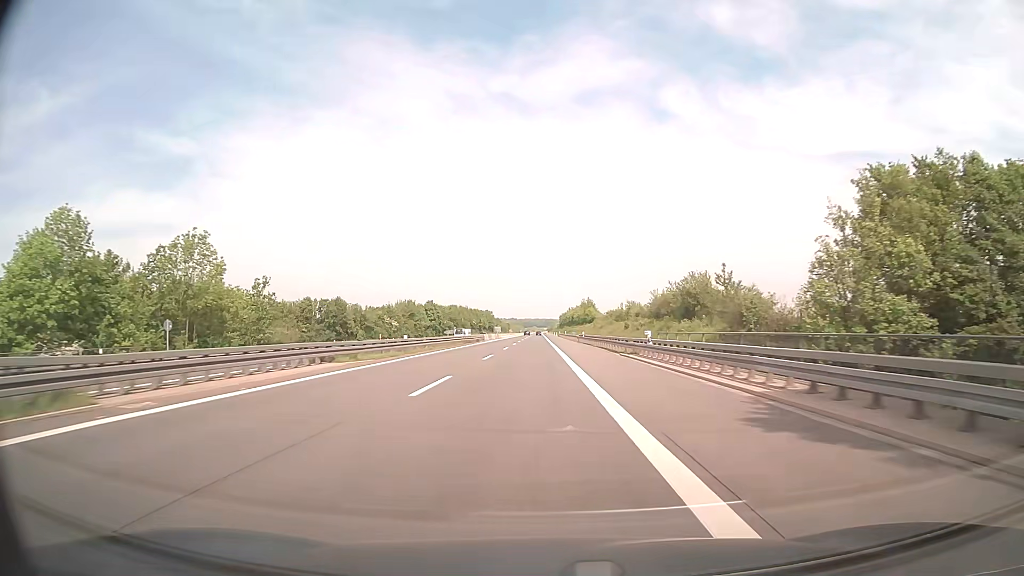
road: motorway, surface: asphalt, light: Day
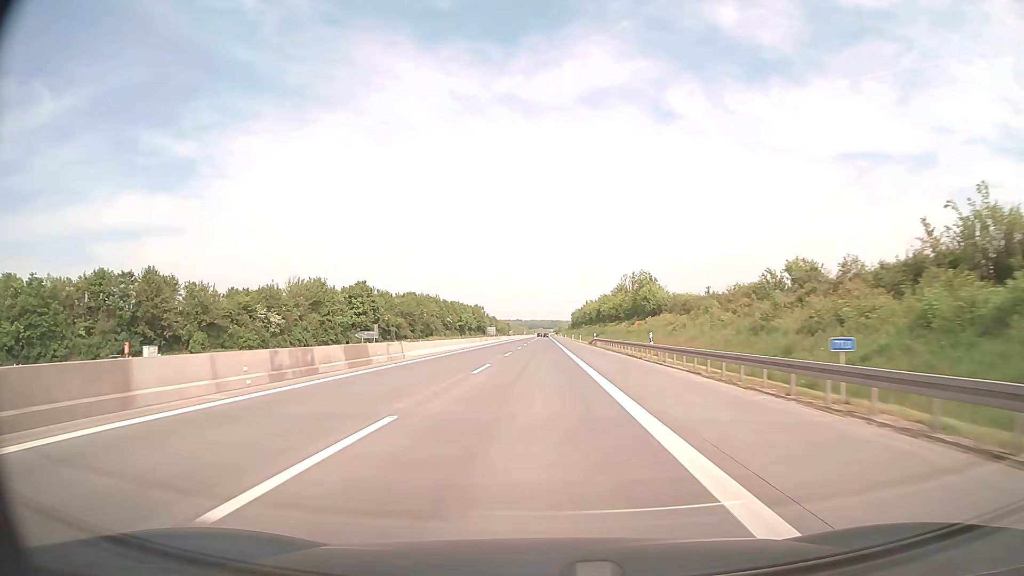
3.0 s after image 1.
(-0.8, +99.1) m; 0°
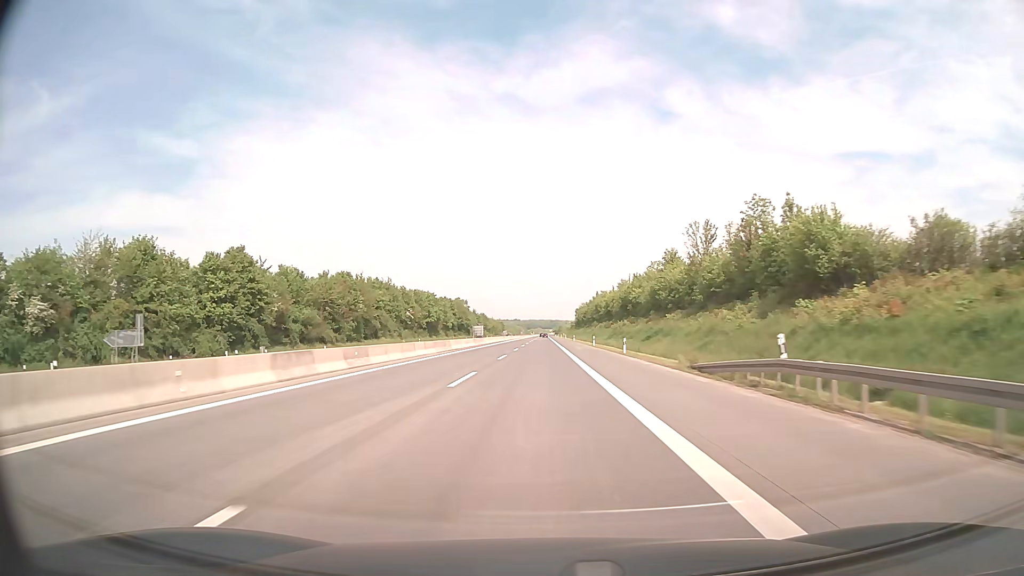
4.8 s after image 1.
(+0.1, +59.5) m; 0°
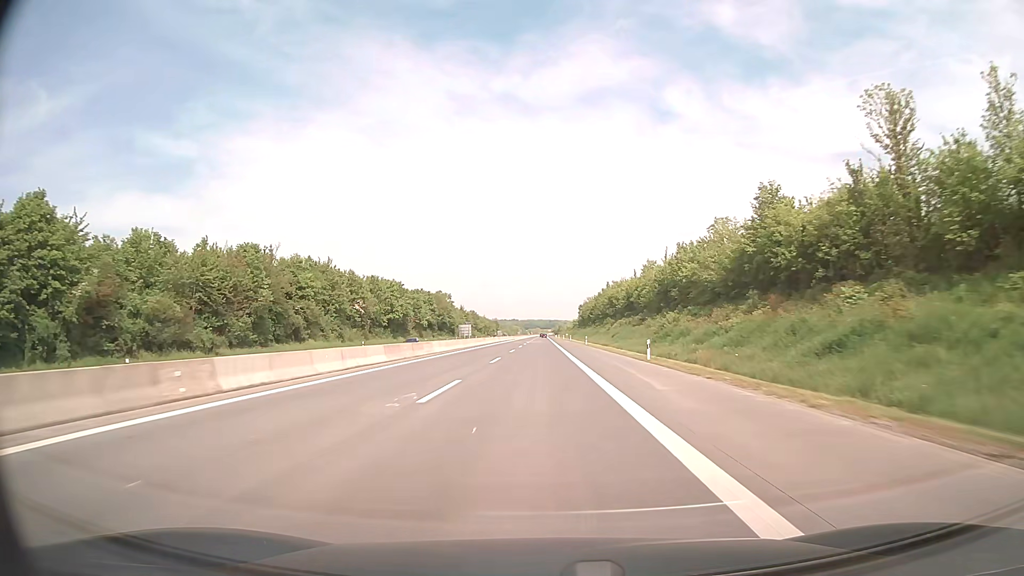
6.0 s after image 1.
(0.0, +39.7) m; 0°
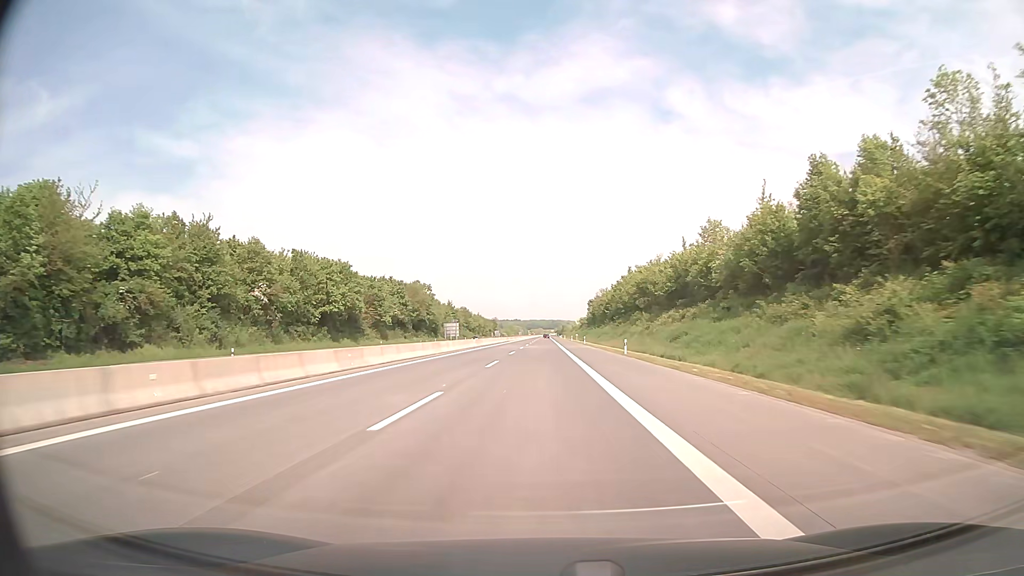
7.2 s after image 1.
(0.0, +39.7) m; 0°
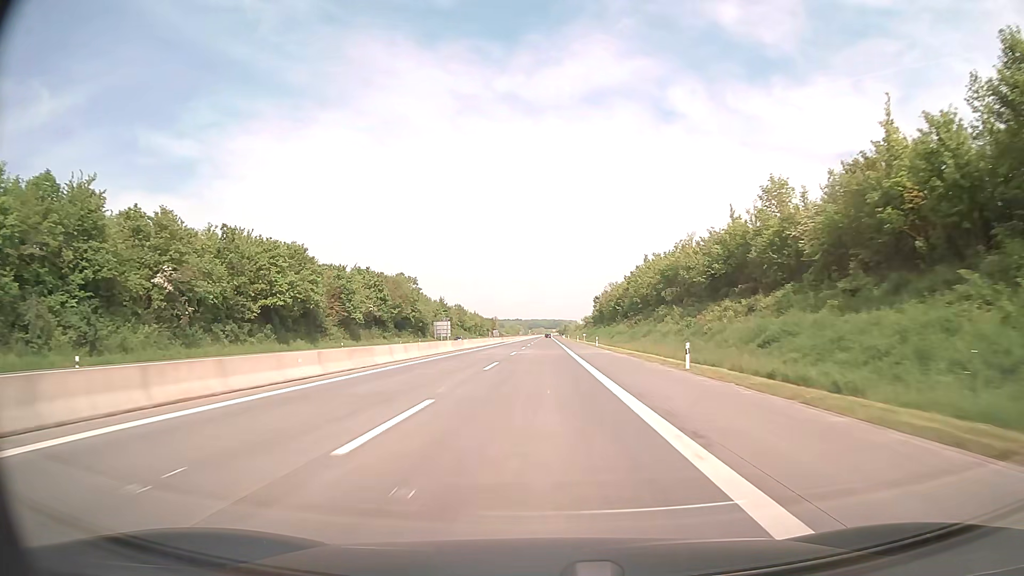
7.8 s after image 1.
(0.0, +19.8) m; 0°
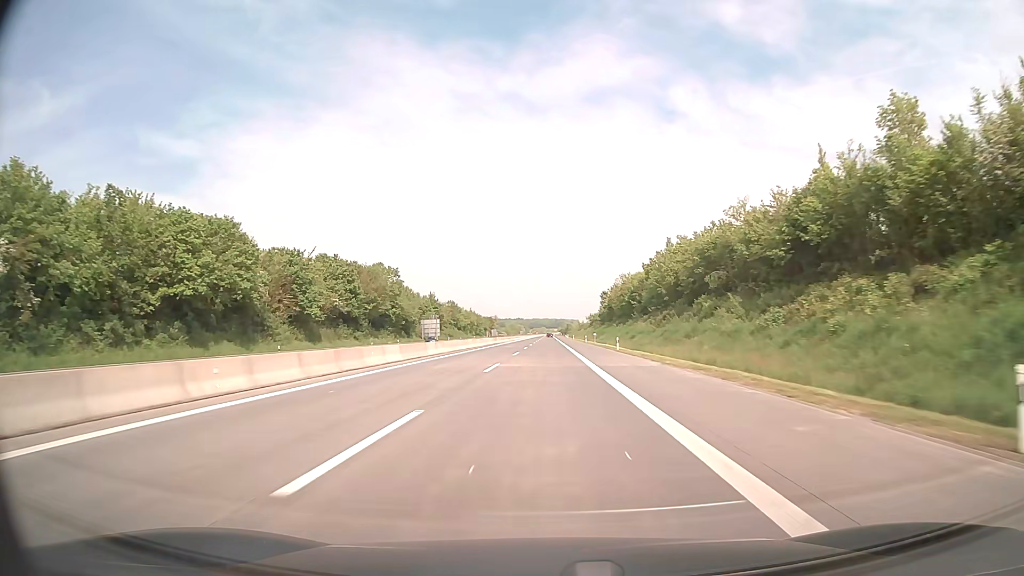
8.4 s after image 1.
(0.0, +19.8) m; 0°
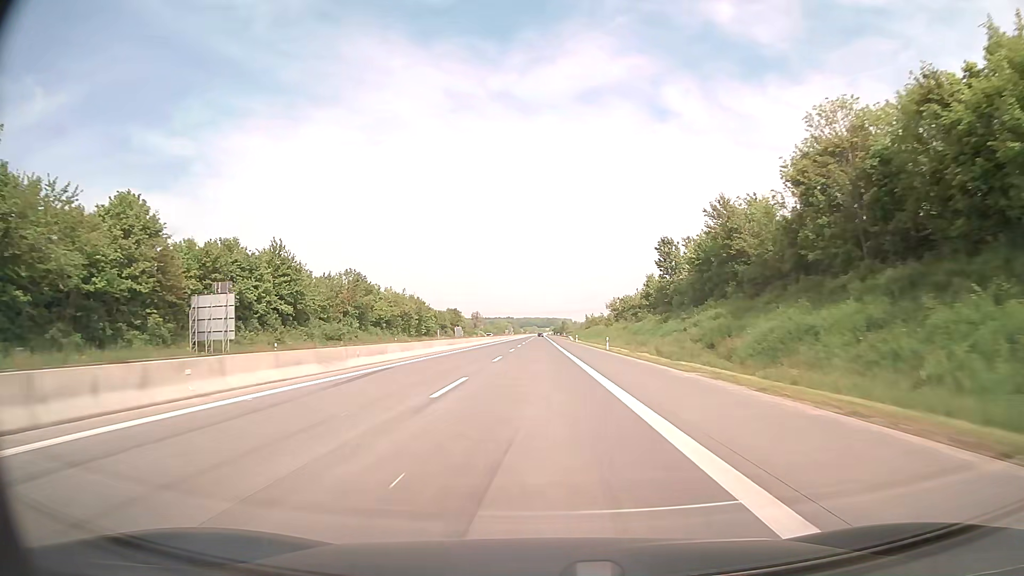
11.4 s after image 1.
(+0.7, +99.2) m; +1°
(0, +10) (0, +20) (0, +30) (0, +40) (0, +50) (0, +60) (0, +70) (0, +80) (0, +90) (0, +100) m
